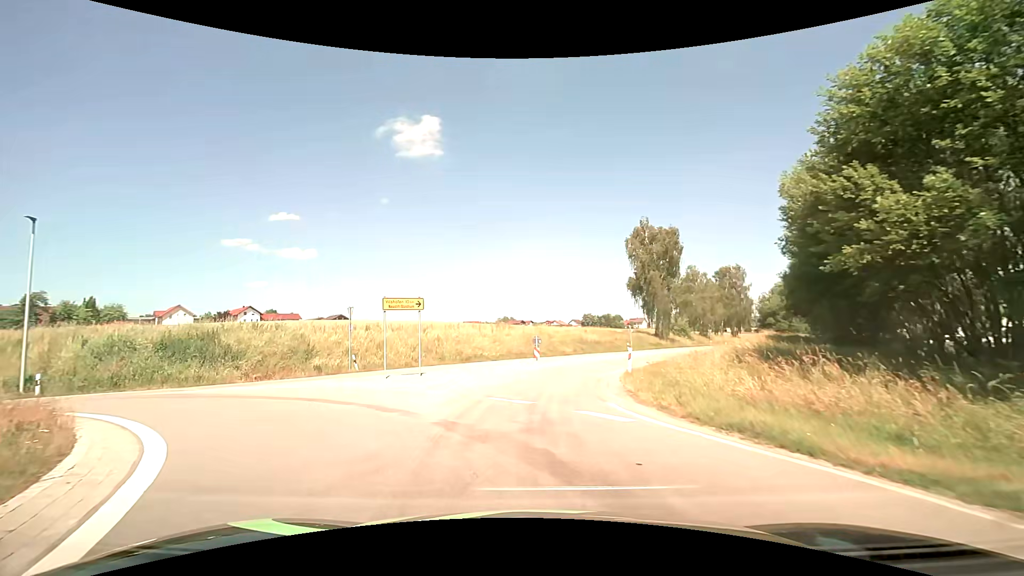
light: Day
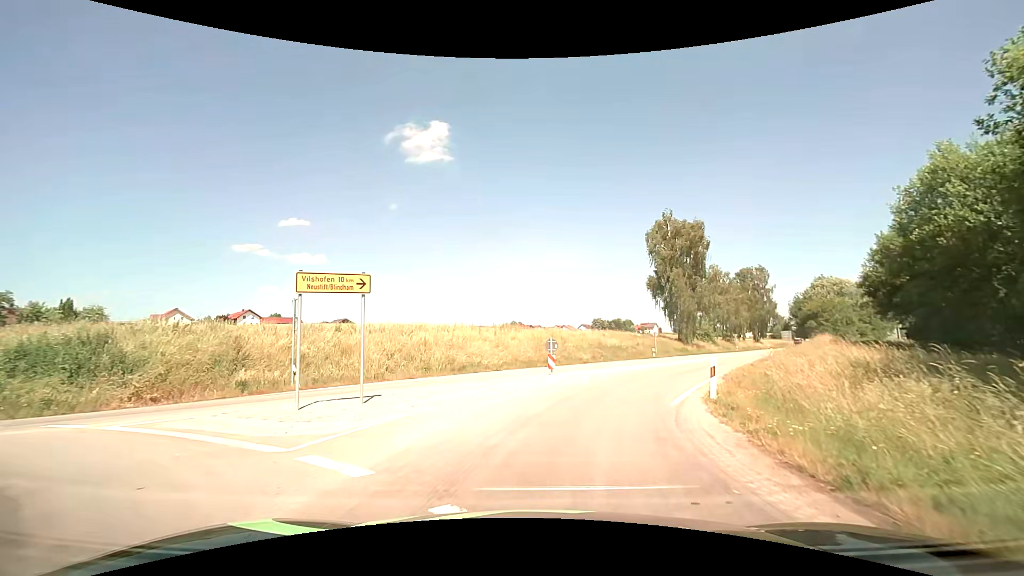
(-0.2, +8.1) m; -1°
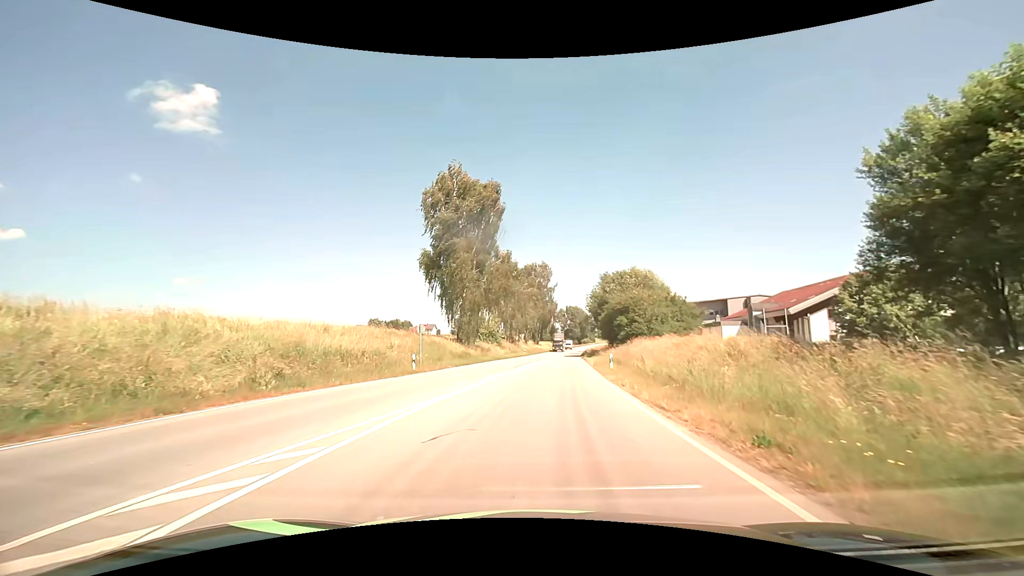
(+5.9, +25.1) m; +24°
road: secondary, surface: asphalt
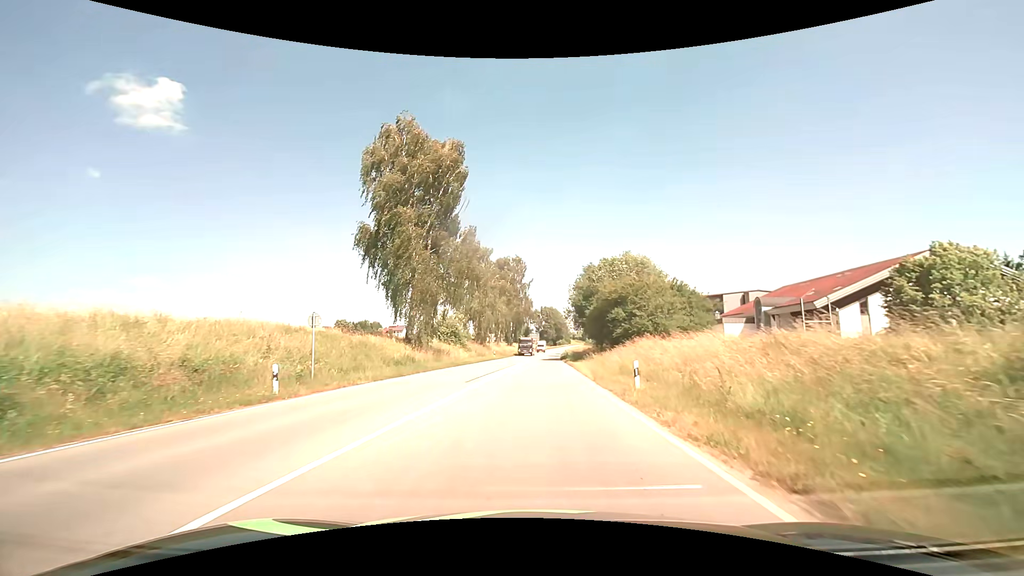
(+0.4, +12.5) m; +3°
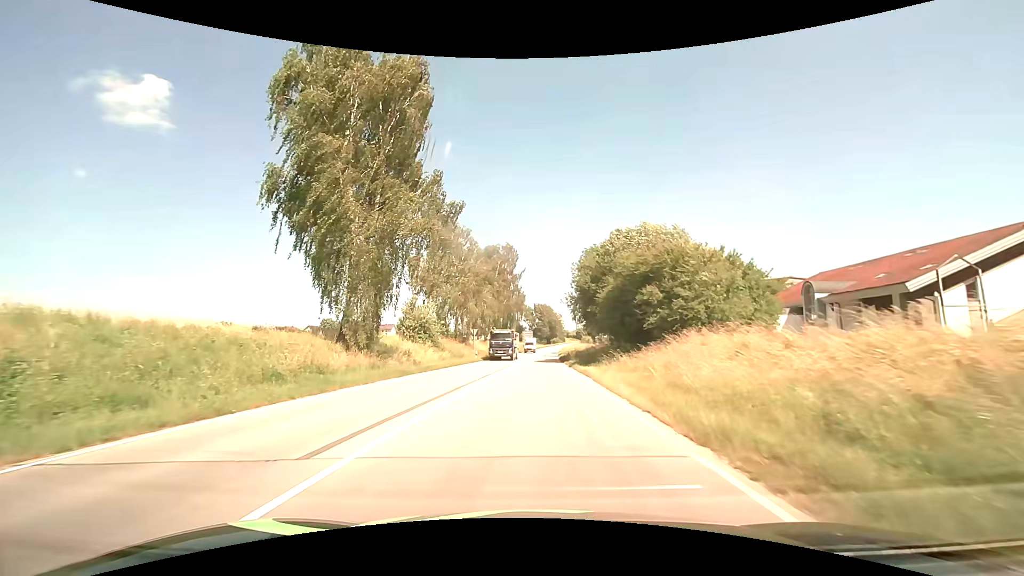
(+0.2, +13.8) m; +1°
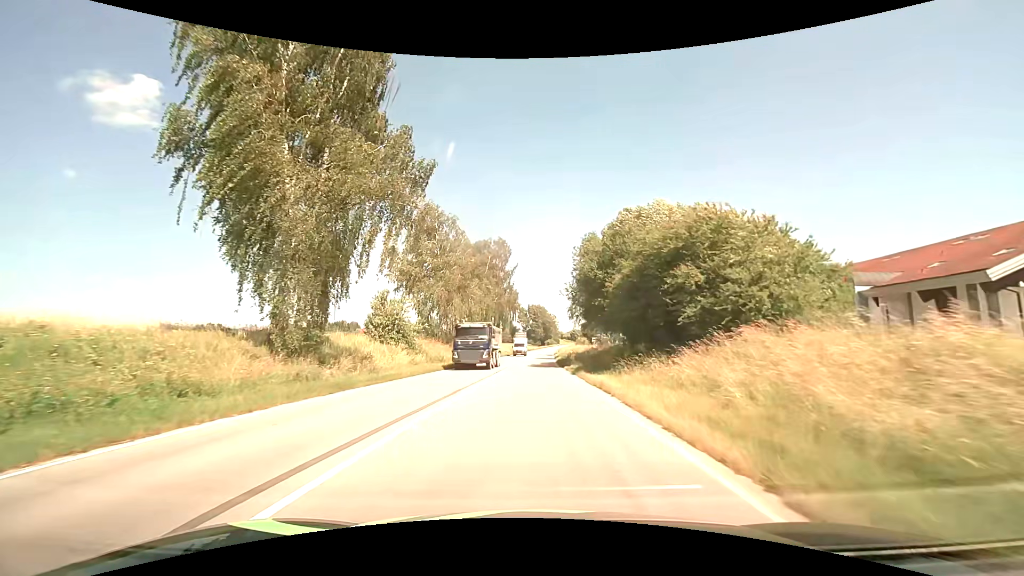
(0.0, +7.5) m; +1°
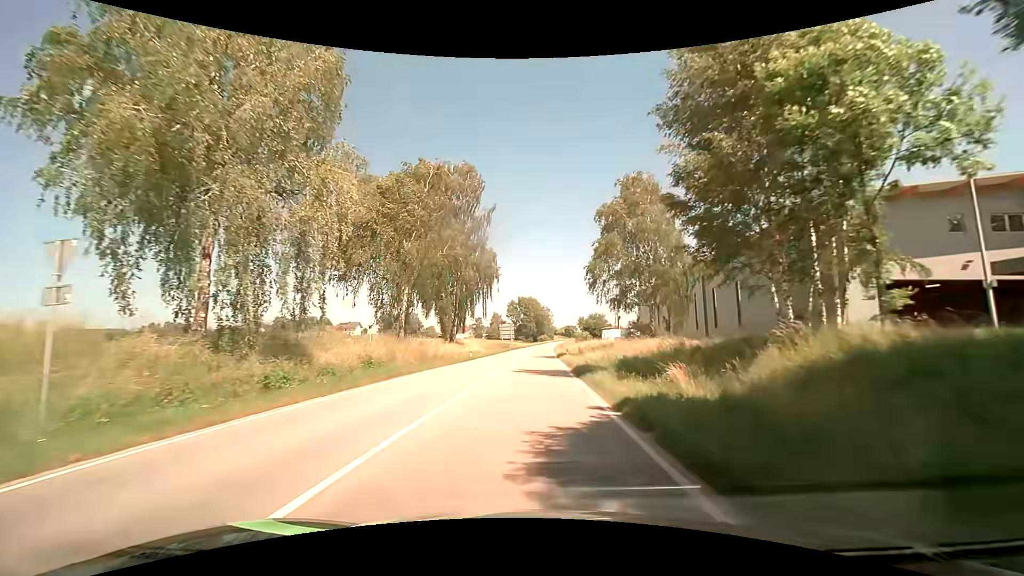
(+0.6, +41.1) m; +1°
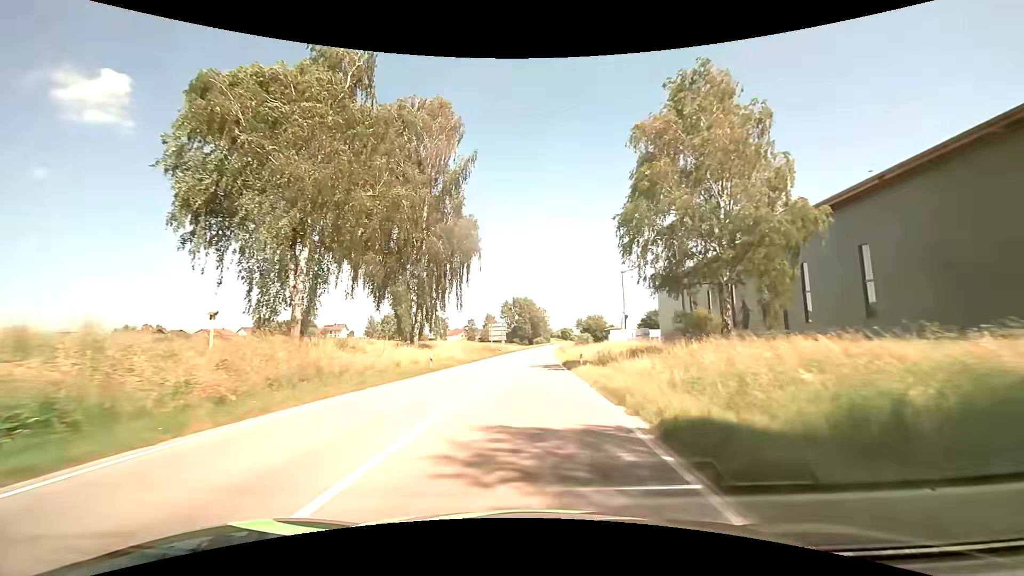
(+0.1, +17.5) m; 0°
(0, +10) (0, +20) (0, +30) (0, +40) (+1, +50) (+1, +60) (+1, +70) (+2, +80) (+2, +90) (+2, +100) m
